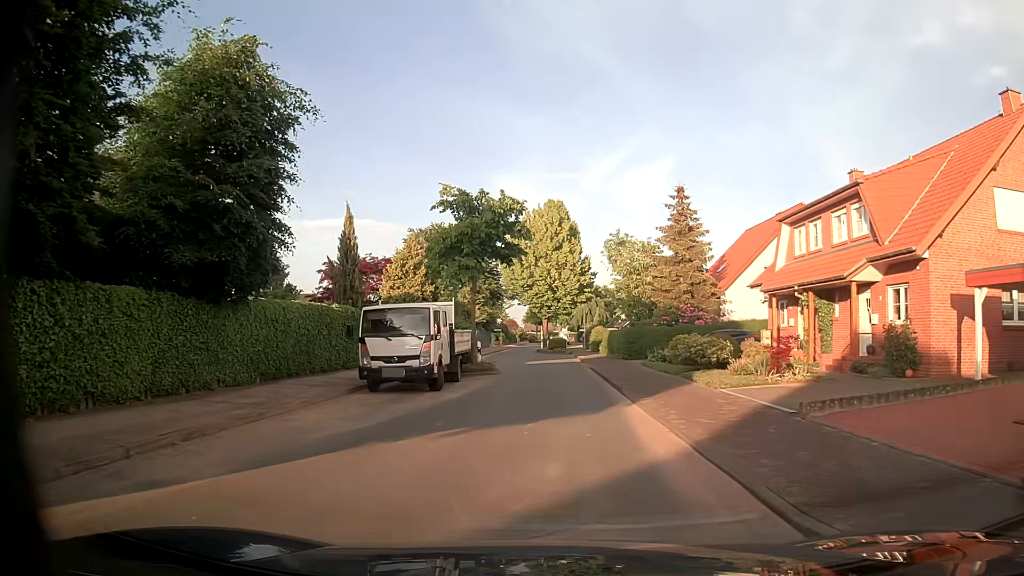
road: residential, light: Day
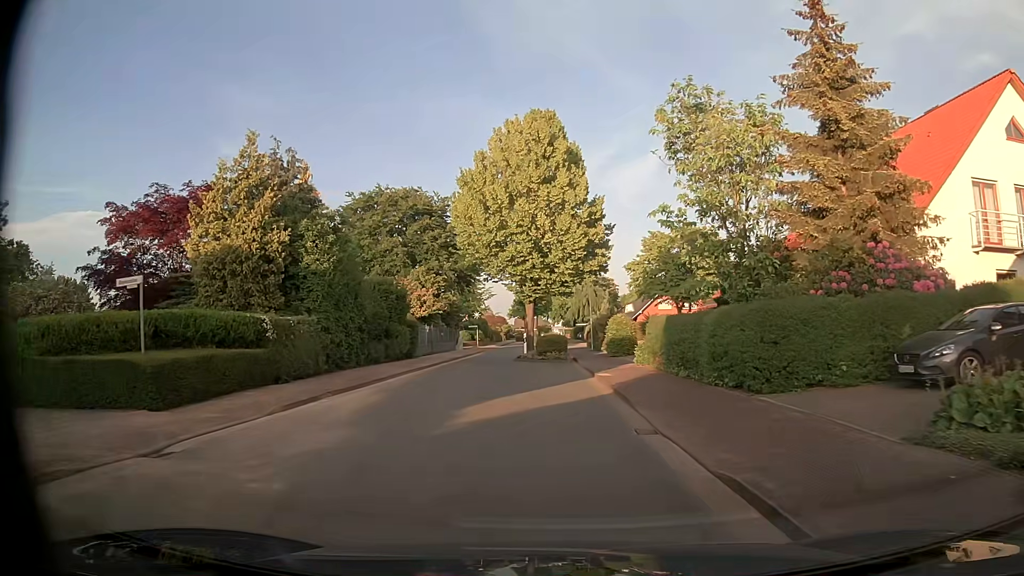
(+0.2, +23.7) m; 0°
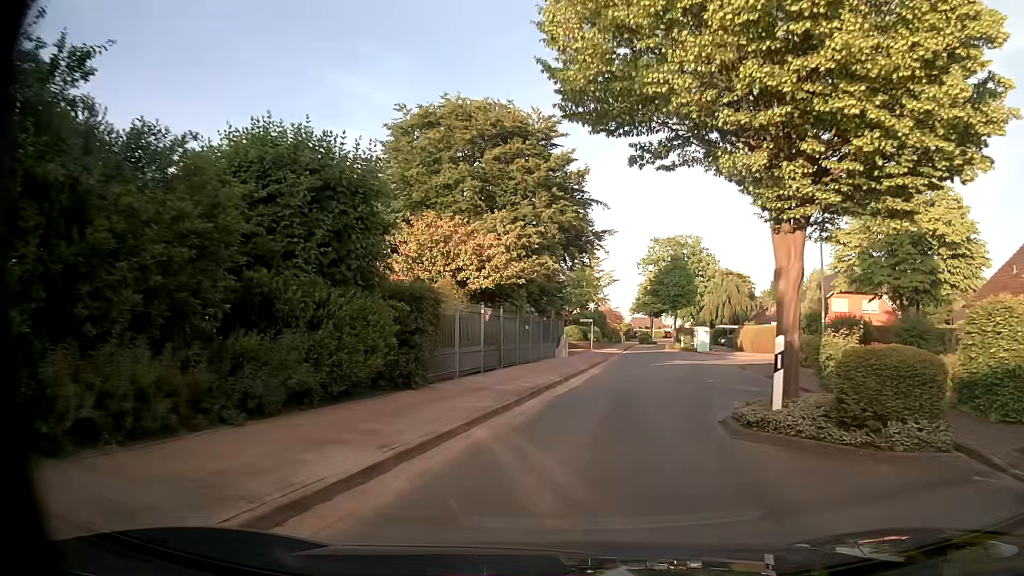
(-2.3, +24.1) m; -9°
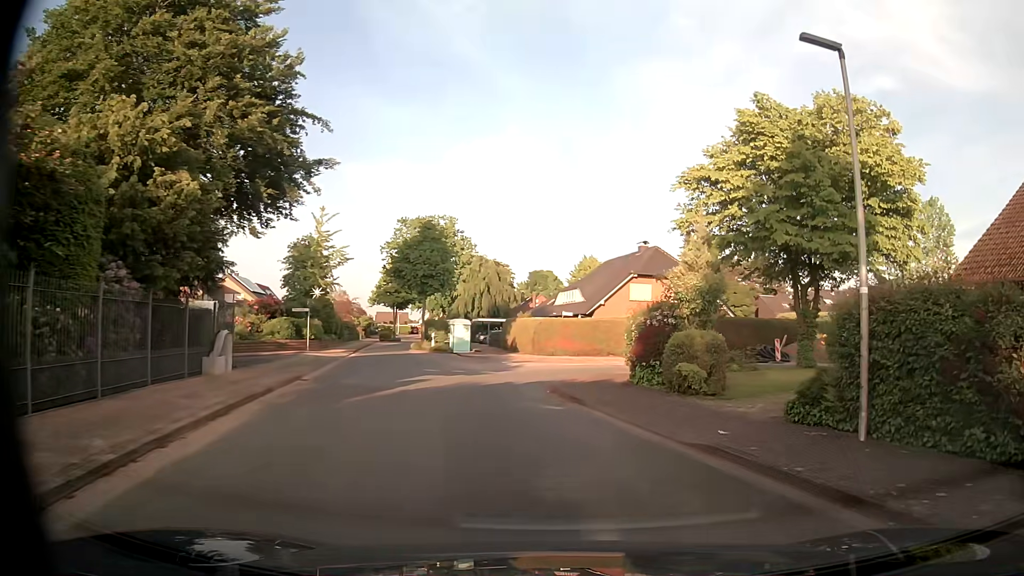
(+2.4, +16.0) m; +22°
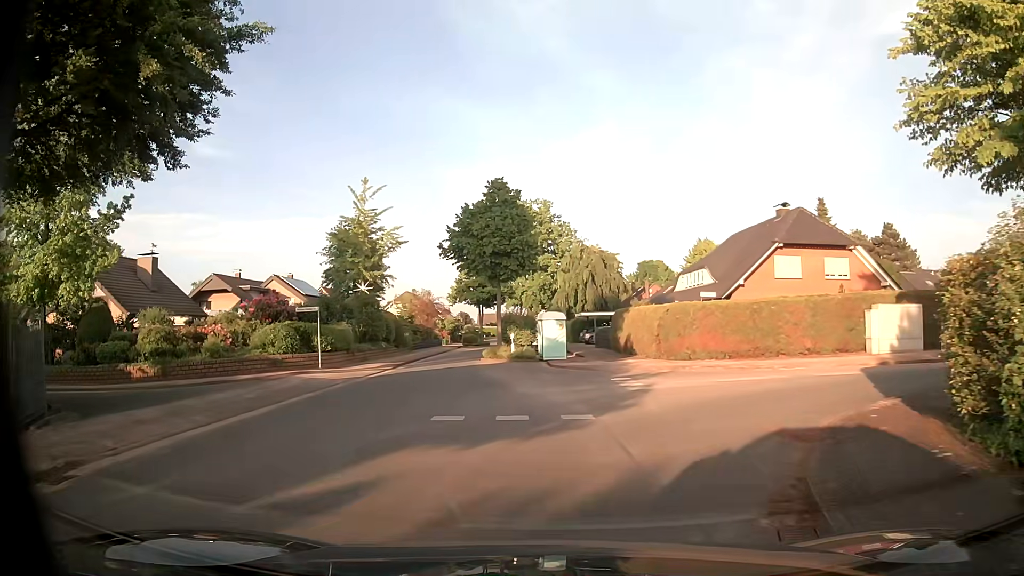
(-0.6, +13.2) m; -10°
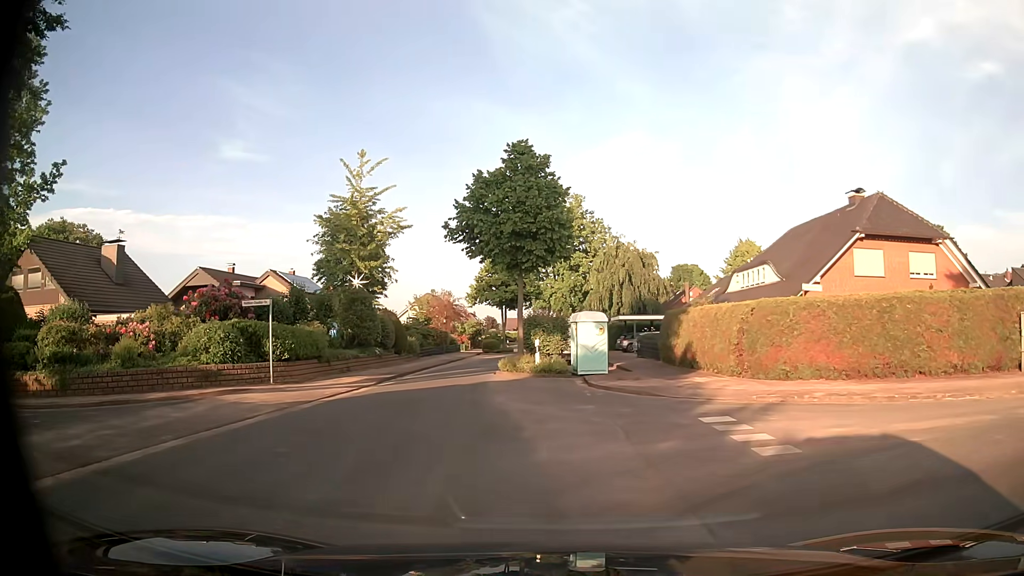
(-0.2, +7.5) m; -3°
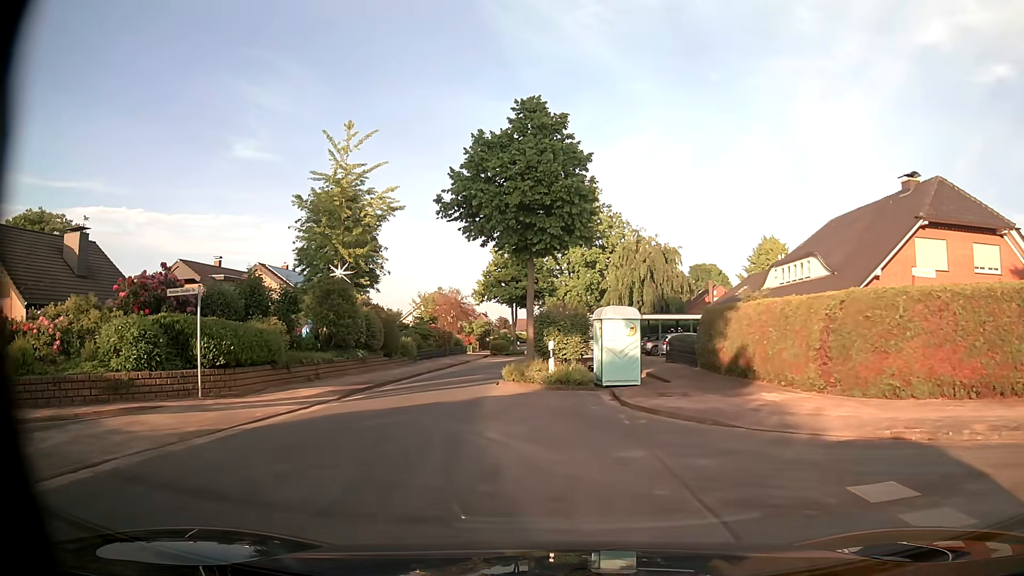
(0.0, +5.3) m; 0°
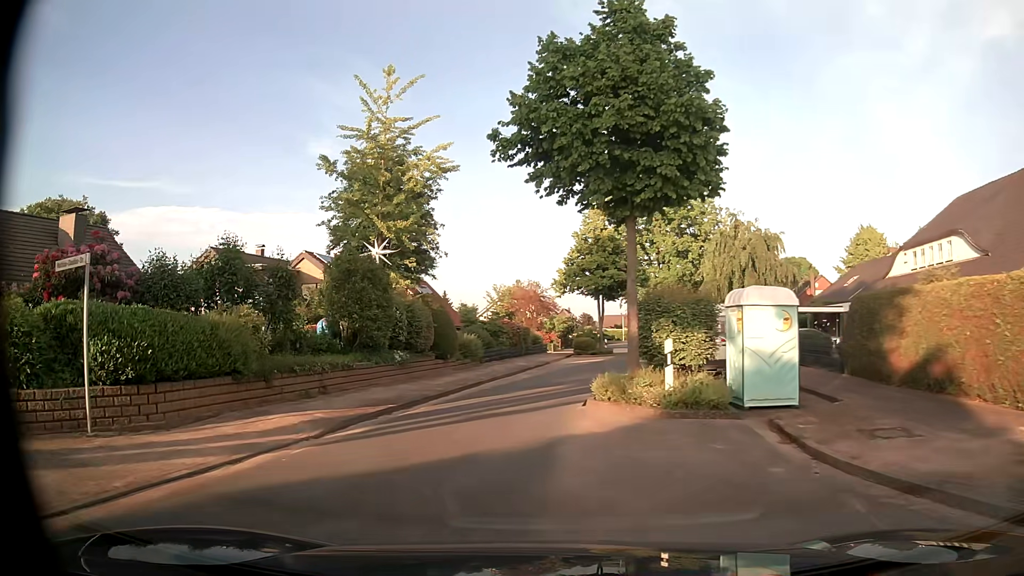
(-0.3, +6.9) m; -7°
(-1, +10) (0, +20) (+2, +30) (+5, +39) (+6, +49) (+7, +59) (+9, +69) (+11, +79) (+18, +86) (+28, +86) m
